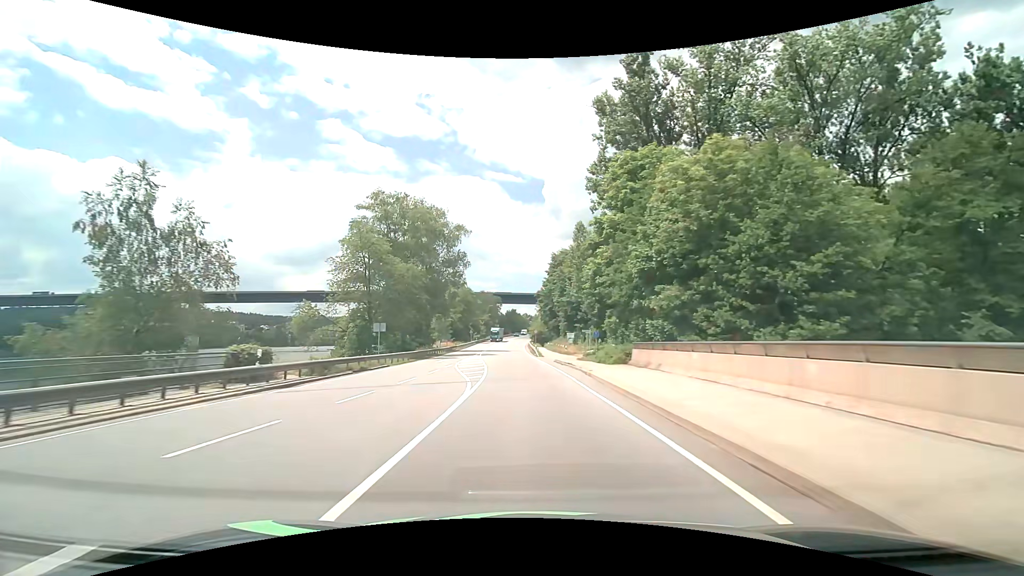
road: primary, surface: asphalt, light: Day
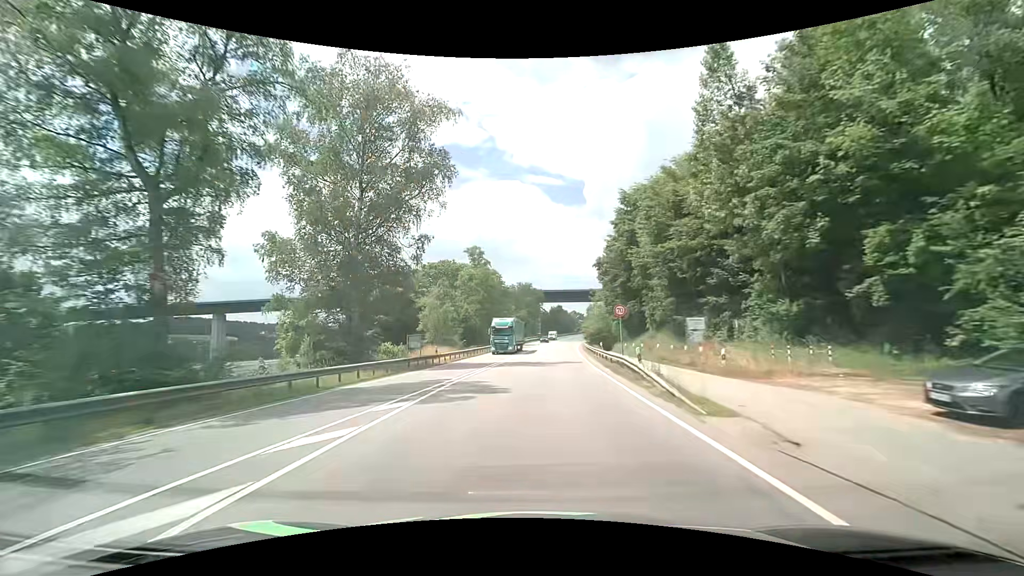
(-1.2, +43.2) m; -5°
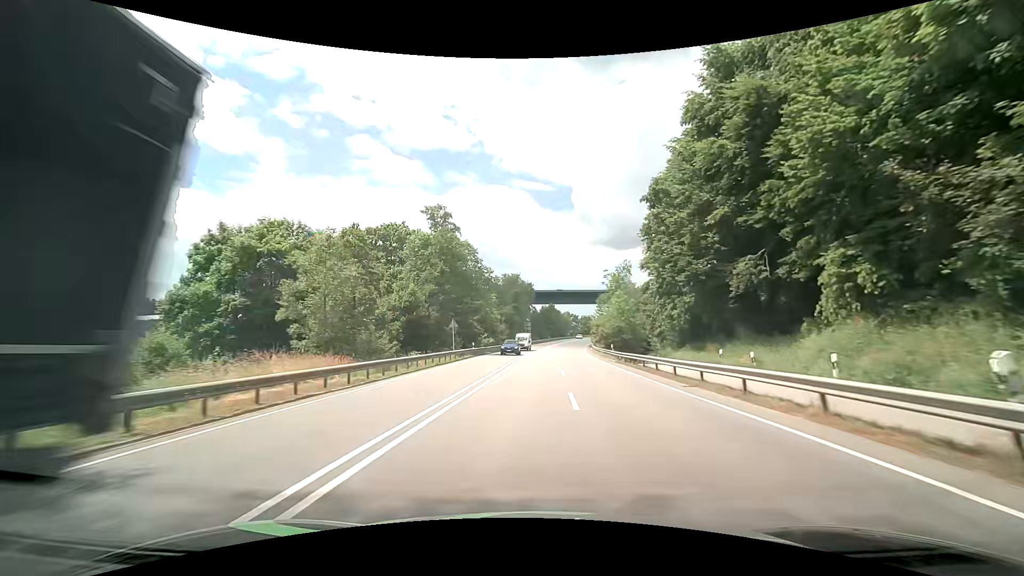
(-0.4, +32.3) m; +1°
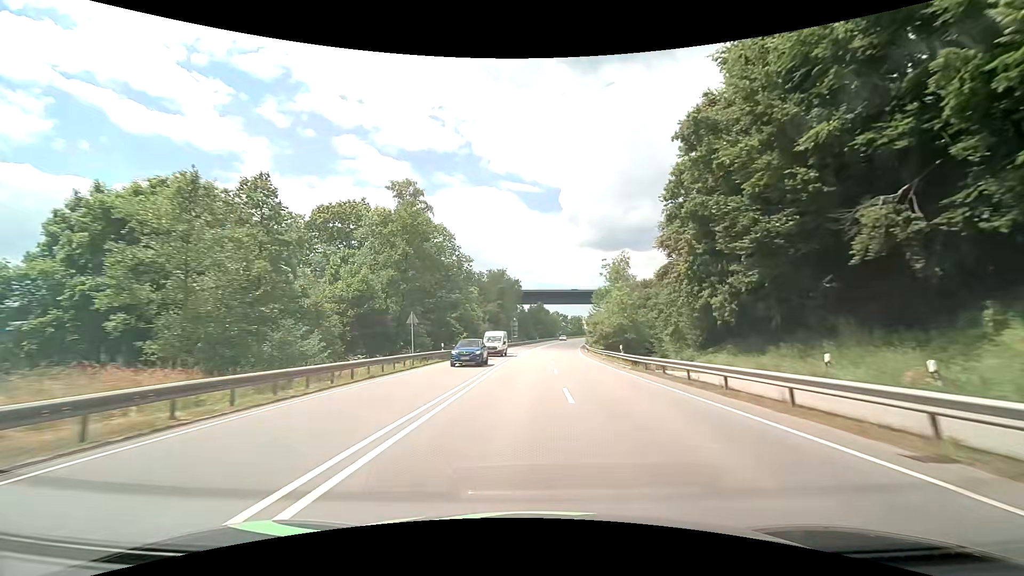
(+0.2, +10.7) m; +2°
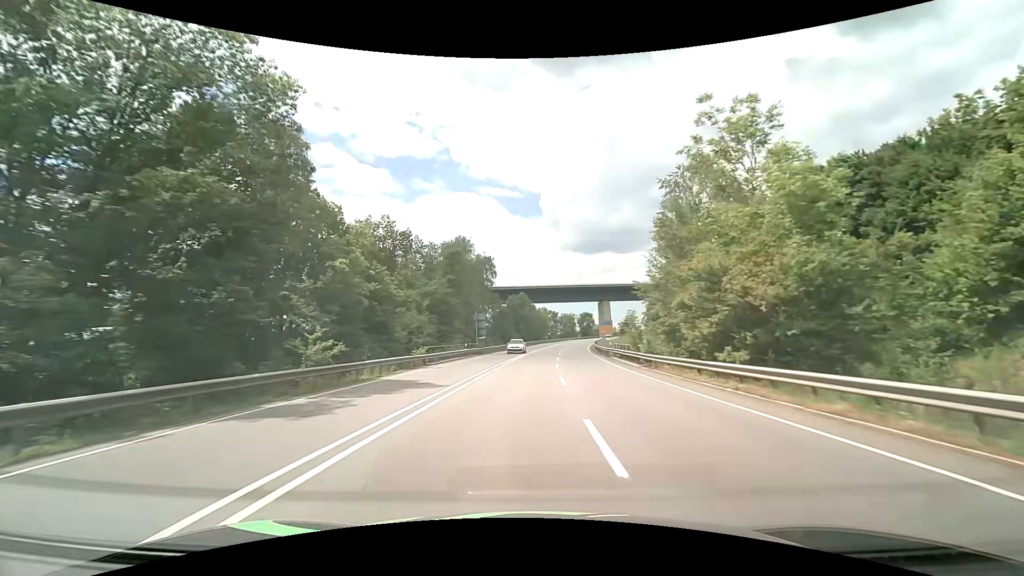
(+0.7, +42.7) m; +2°
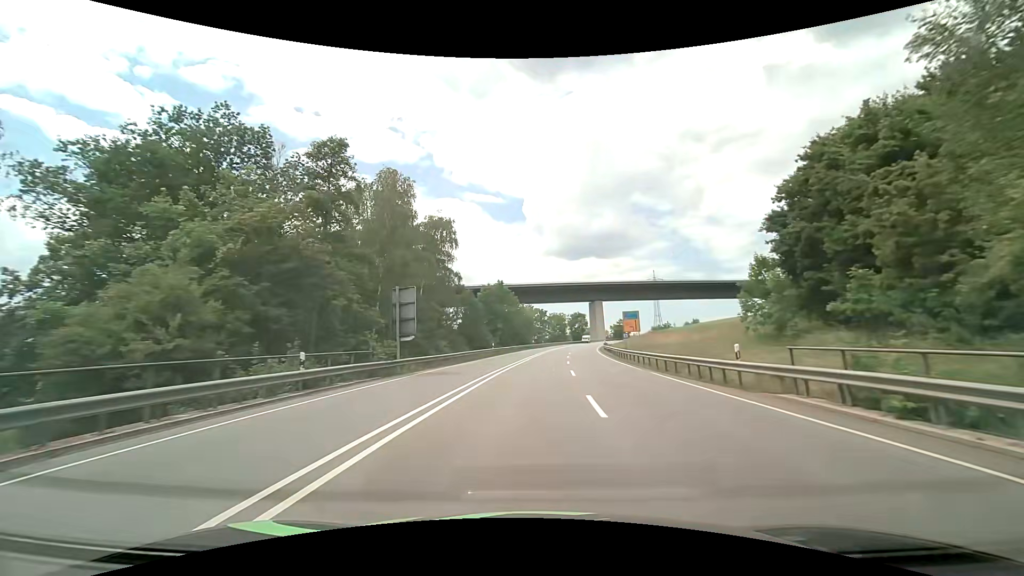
(+0.4, +32.0) m; +2°
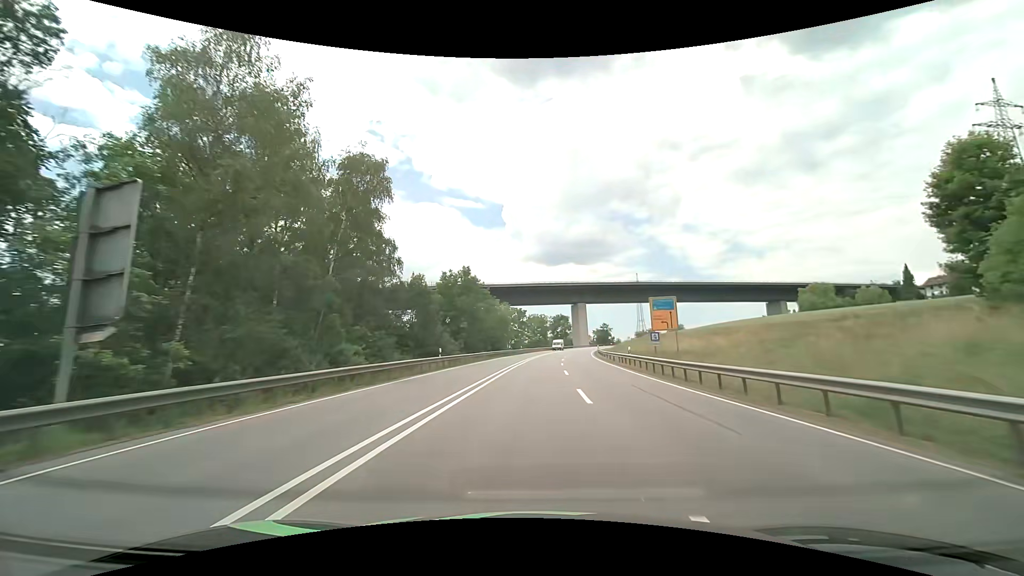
(+0.2, +21.2) m; +2°
